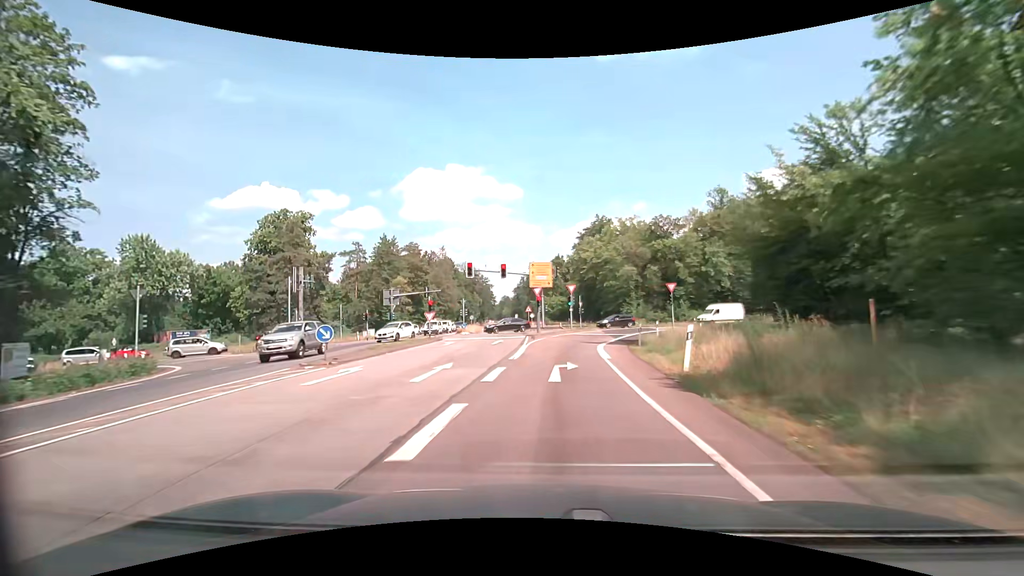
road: secondary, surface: asphalt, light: Day
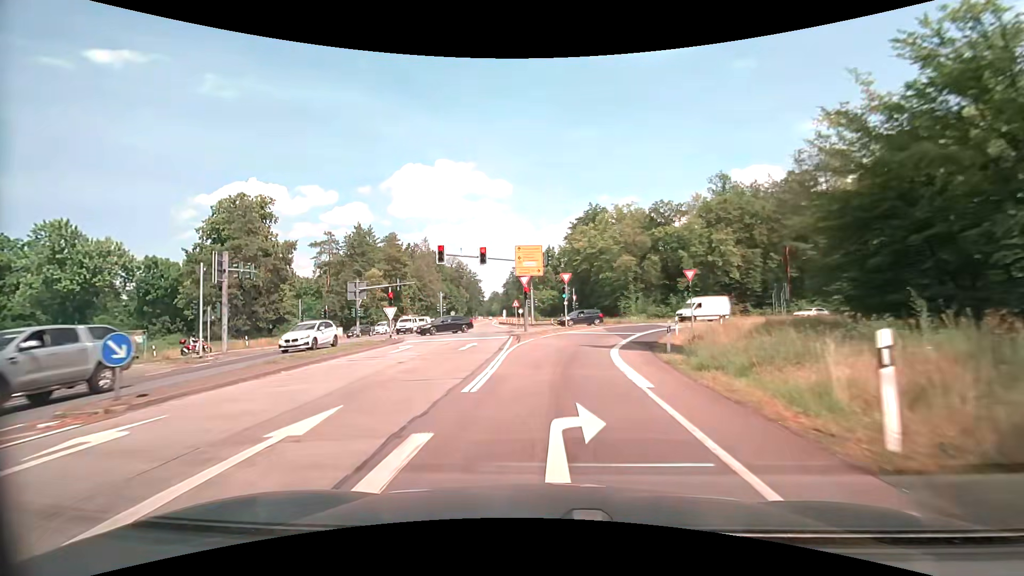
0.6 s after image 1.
(+0.1, +8.0) m; +1°
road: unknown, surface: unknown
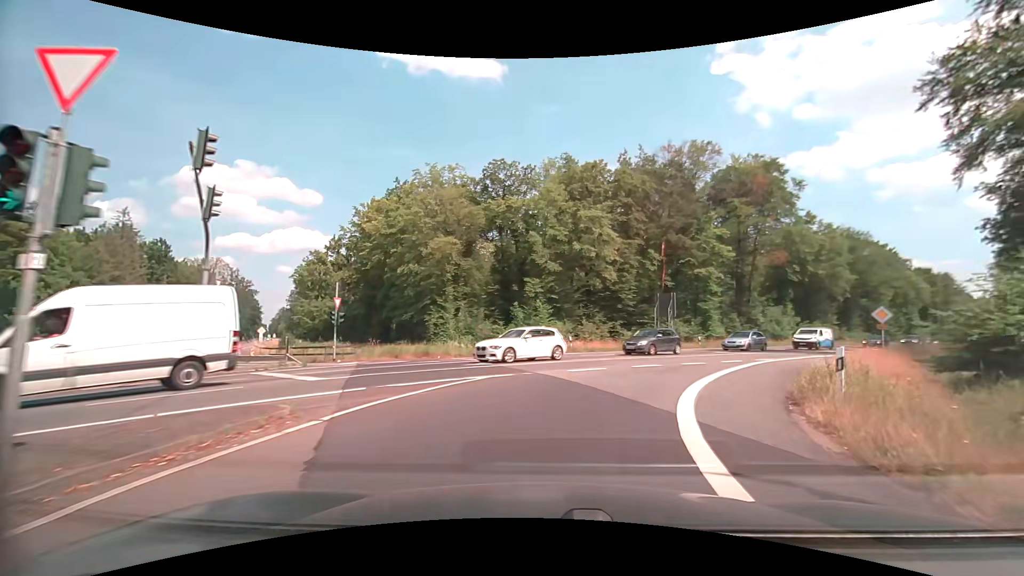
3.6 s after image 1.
(+4.1, +32.0) m; +21°
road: secondary_link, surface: asphalt
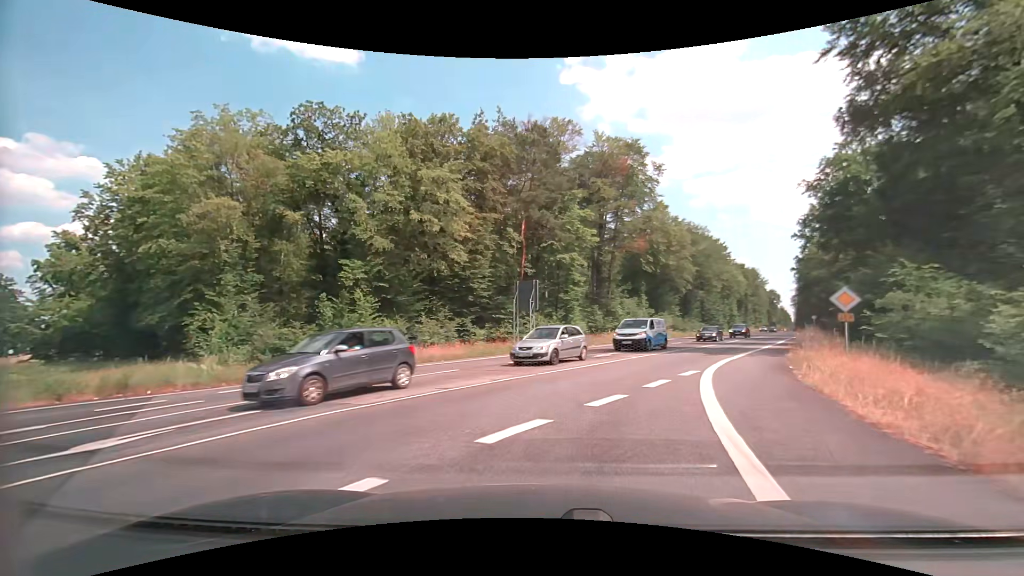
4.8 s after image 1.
(+1.6, +11.2) m; +17°
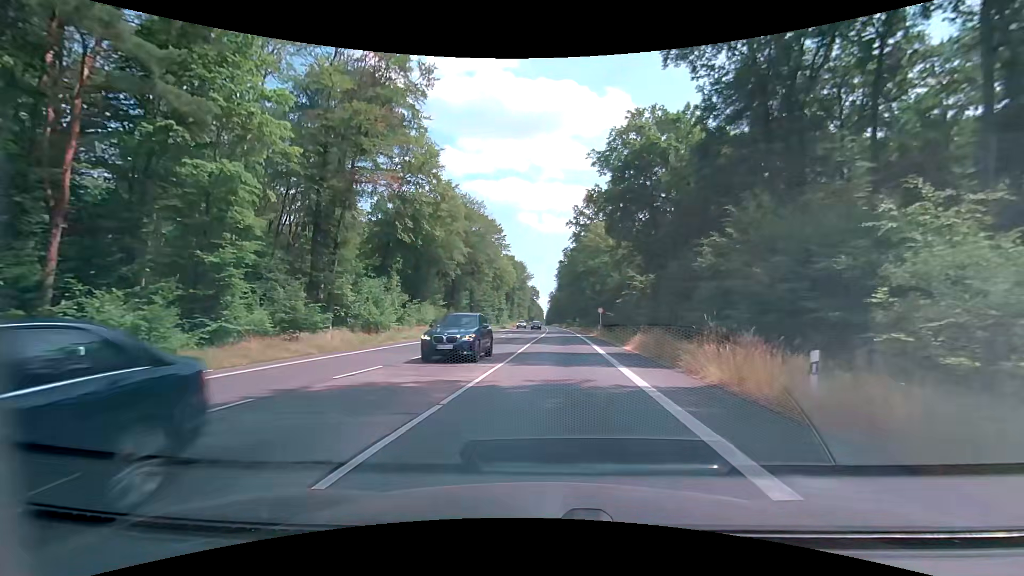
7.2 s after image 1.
(+6.4, +24.0) m; +26°
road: primary
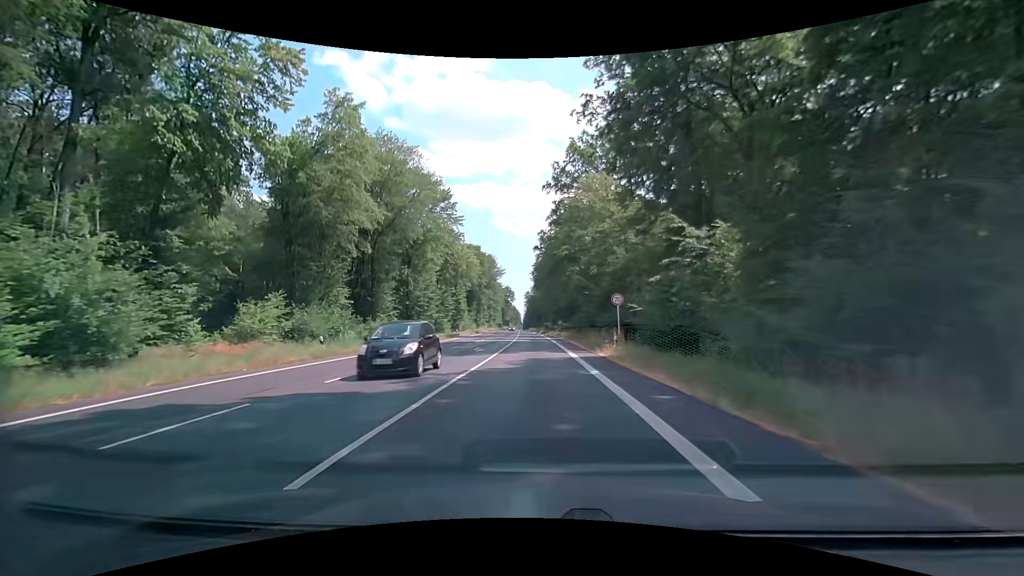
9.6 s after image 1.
(+1.6, +30.5) m; +4°
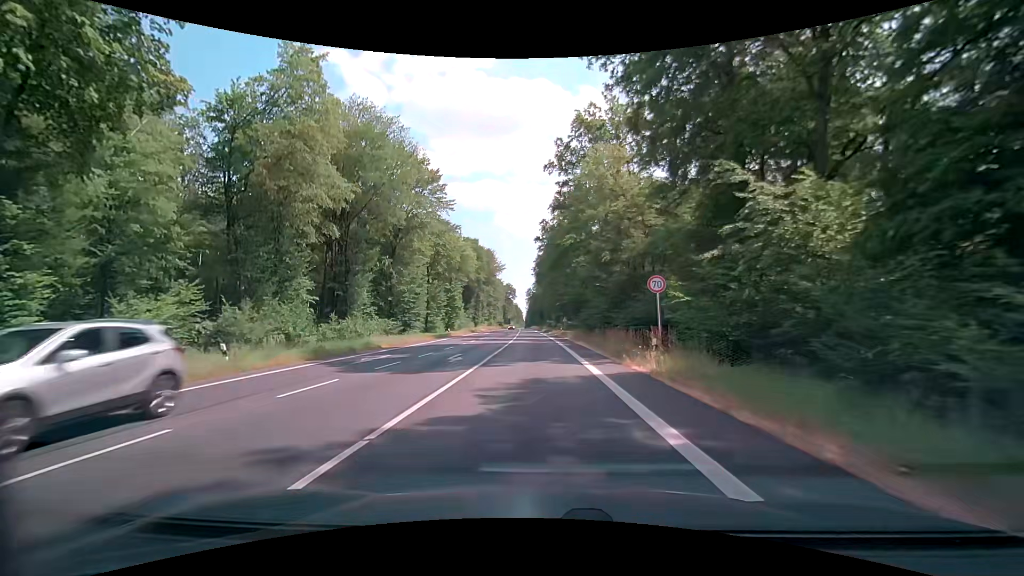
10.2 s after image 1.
(-0.1, +8.5) m; 0°
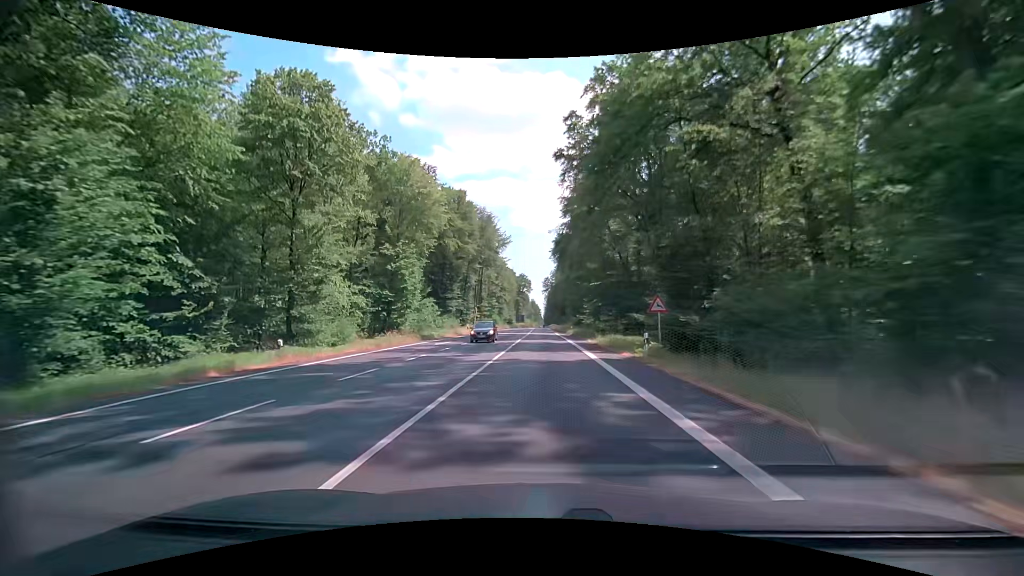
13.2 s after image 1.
(-1.0, +47.5) m; -2°
(0, +10) (0, +20) (0, +30) (0, +40) (0, +50) (0, +60) (0, +70) (0, +80) (0, +90) (0, +100) m
